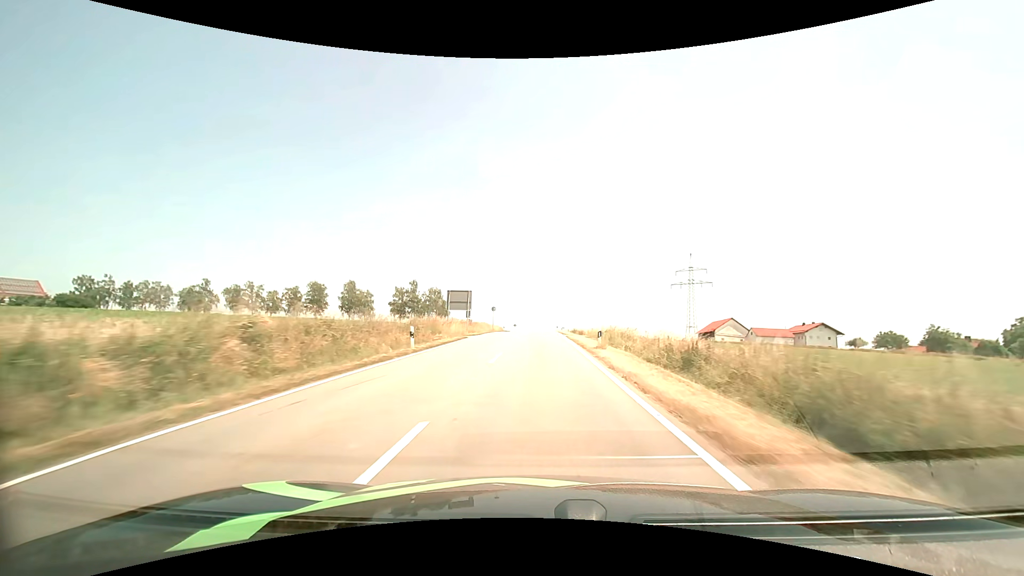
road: tertiary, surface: asphalt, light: Day
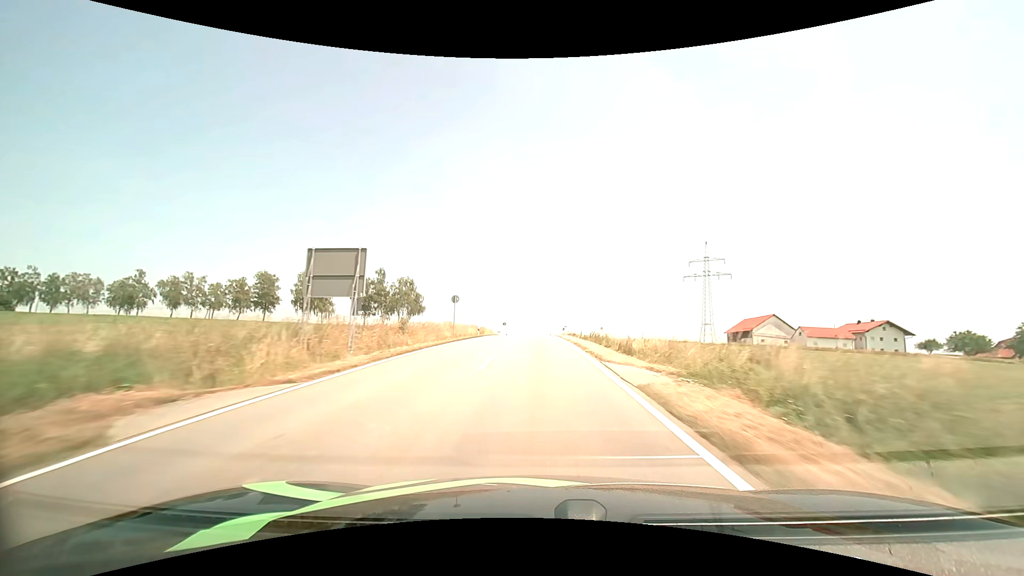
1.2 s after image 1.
(+0.1, +27.2) m; +1°
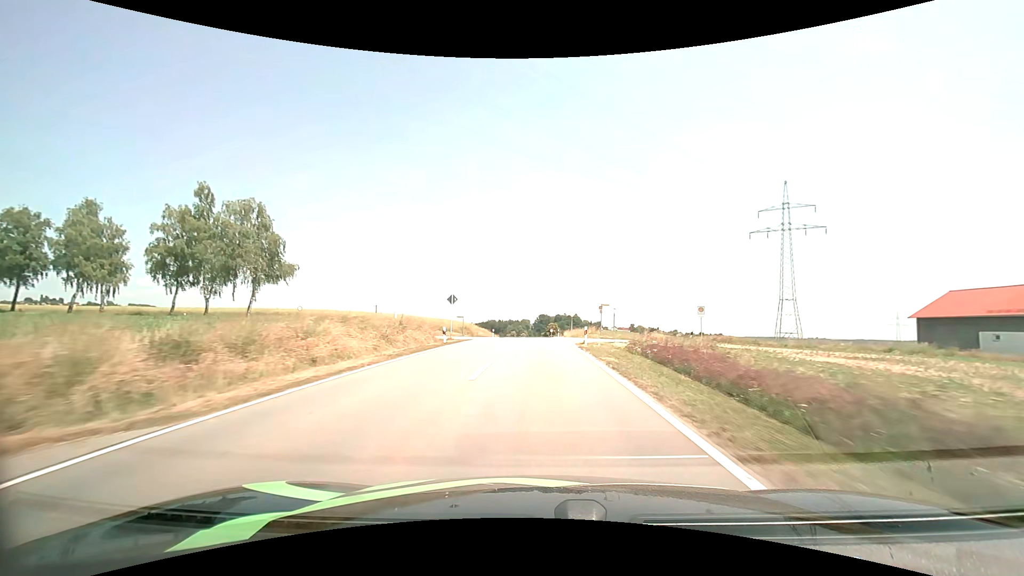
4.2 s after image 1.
(-0.2, +63.0) m; 0°
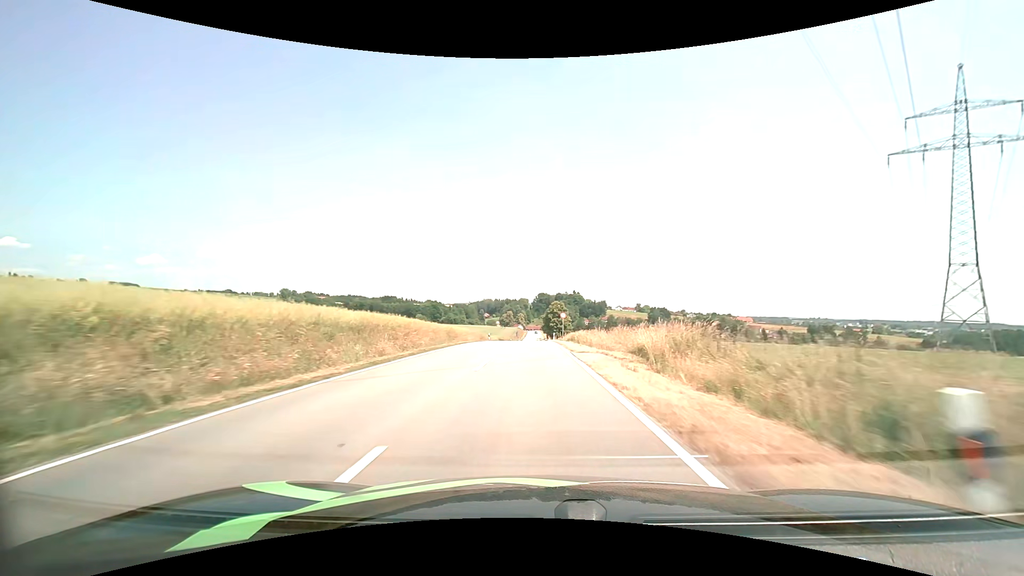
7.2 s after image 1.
(+0.3, +58.6) m; 0°
(0, +10) (0, +20) (0, +30) (0, +40) (0, +50) (0, +60) (-1, +70) (-1, +80) (-1, +90) (-1, +100) m
